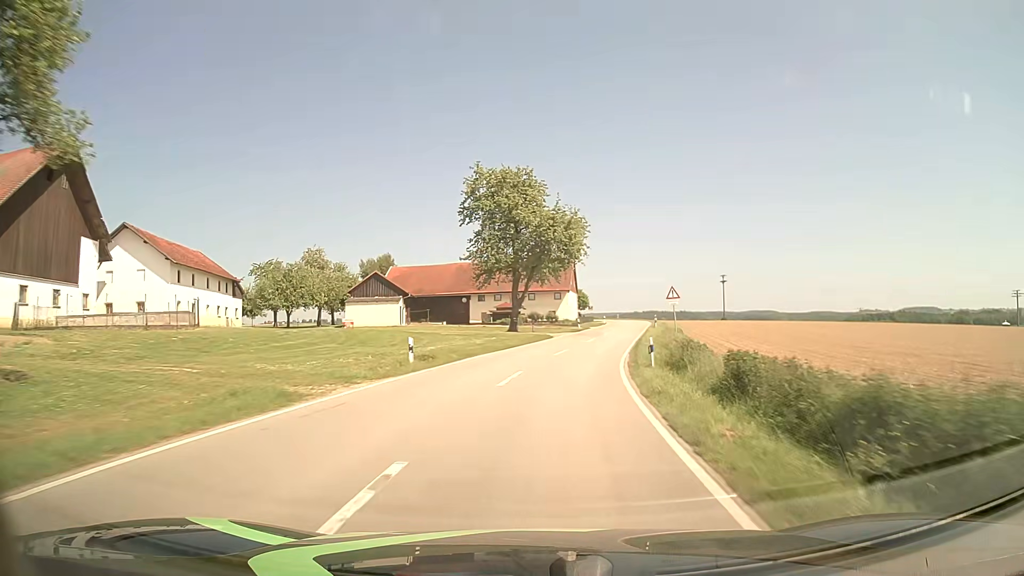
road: tertiary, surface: asphalt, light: Day
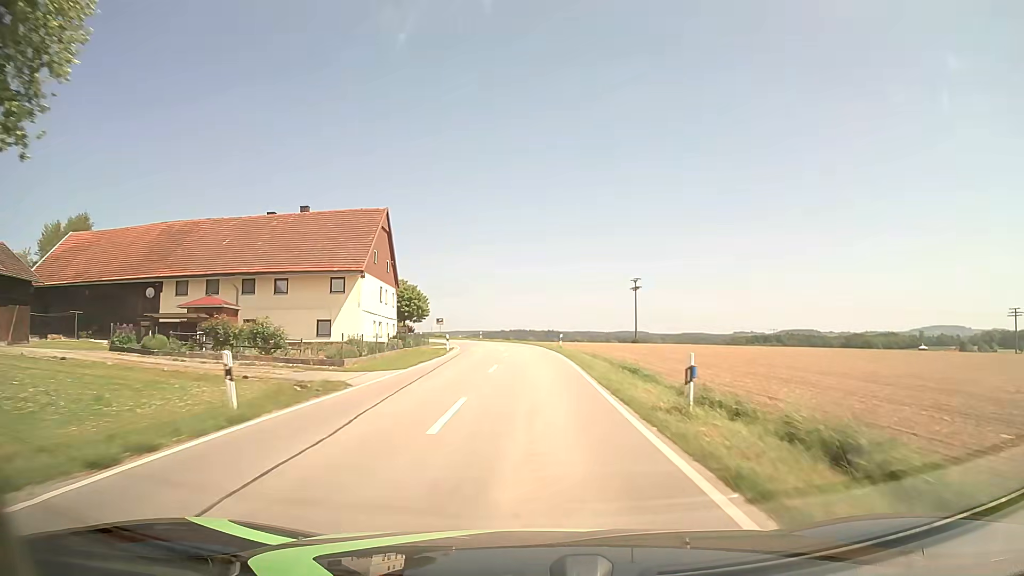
(+6.9, +52.0) m; +12°
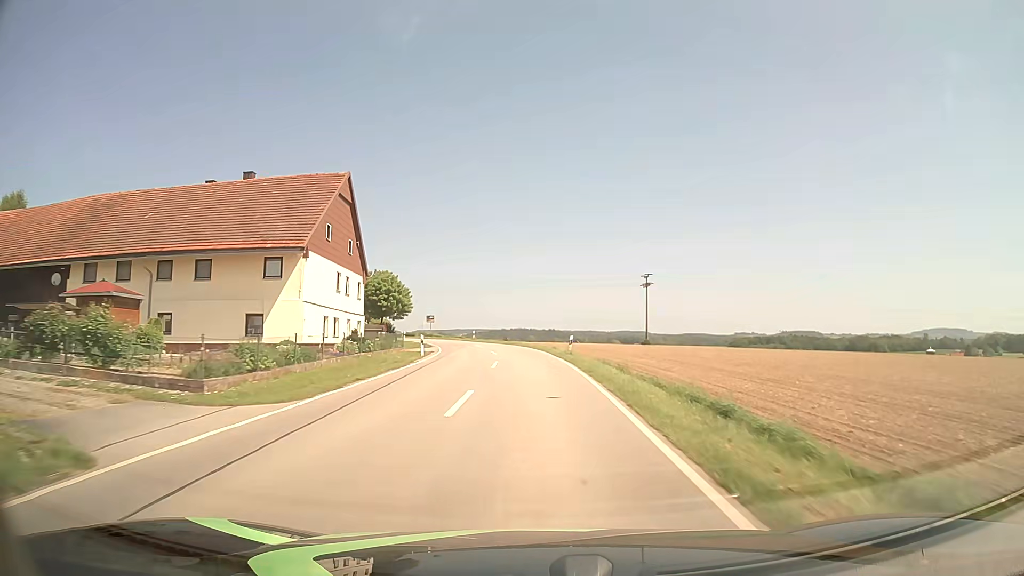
(0.0, +10.3) m; 0°
(0, +10) (0, +20) (0, +30) (-1, +40) (-3, +50) (-5, +60) (-8, +69) (-12, +78) (-15, +88) (-19, +97) m
